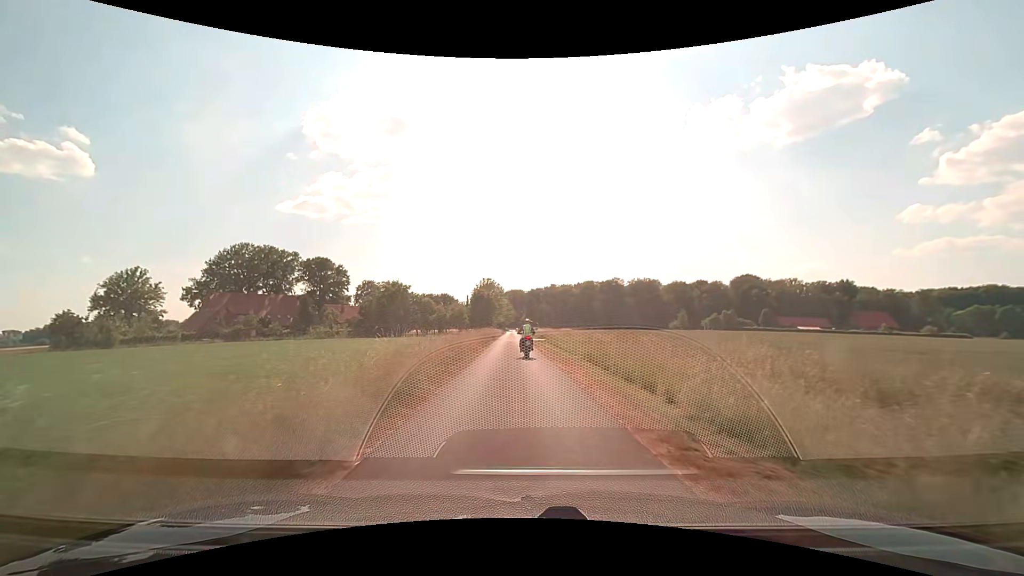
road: unclassified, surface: asphalt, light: Day
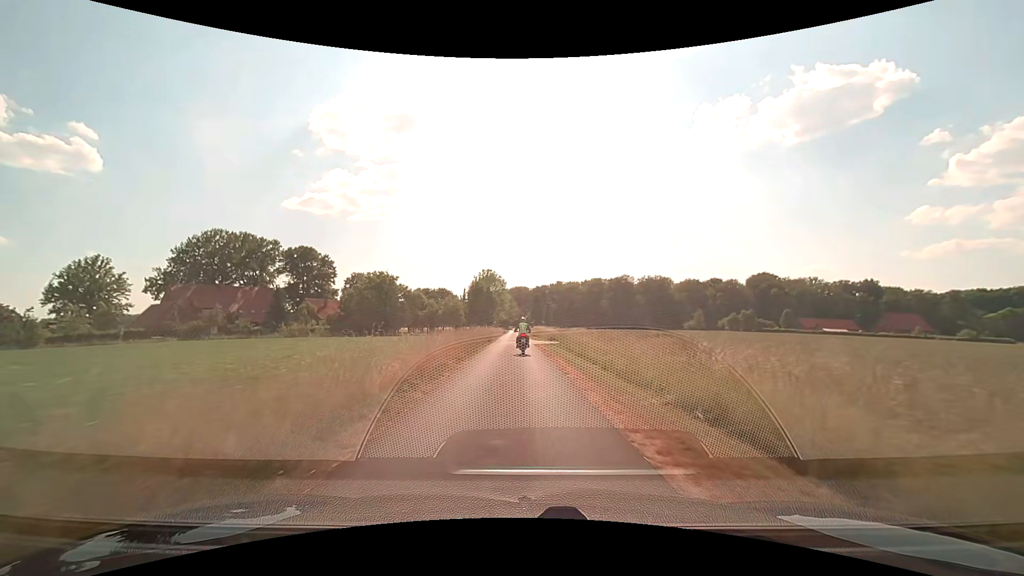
(-0.1, +13.7) m; -1°
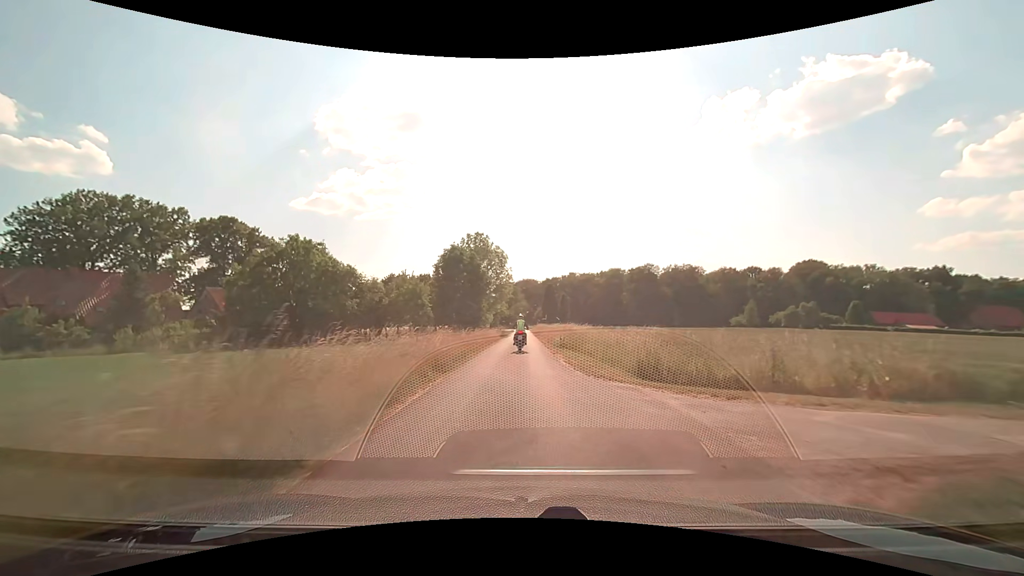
(-0.2, +36.2) m; -1°
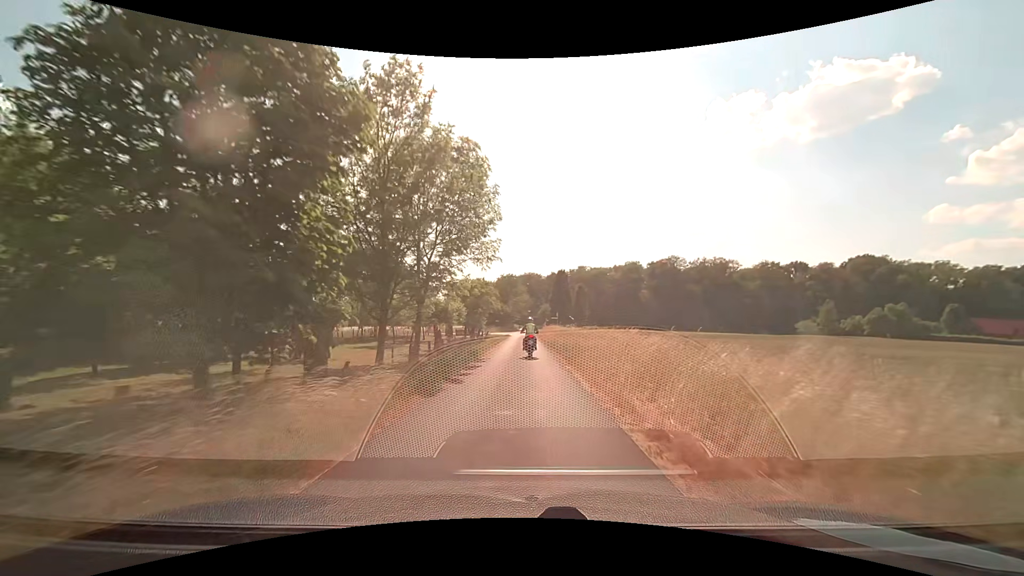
(-0.2, +38.0) m; 0°
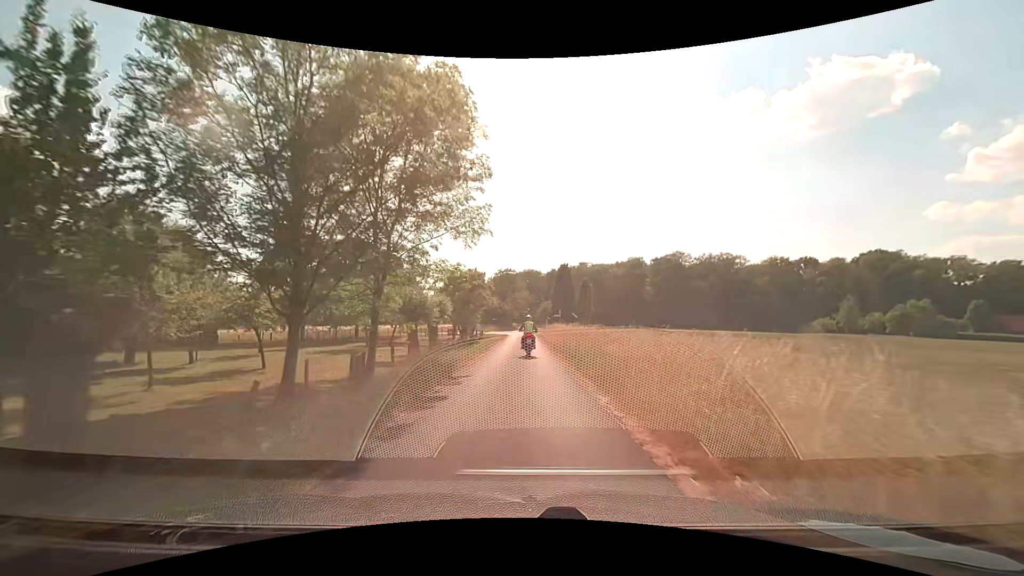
(0.0, +7.6) m; 0°
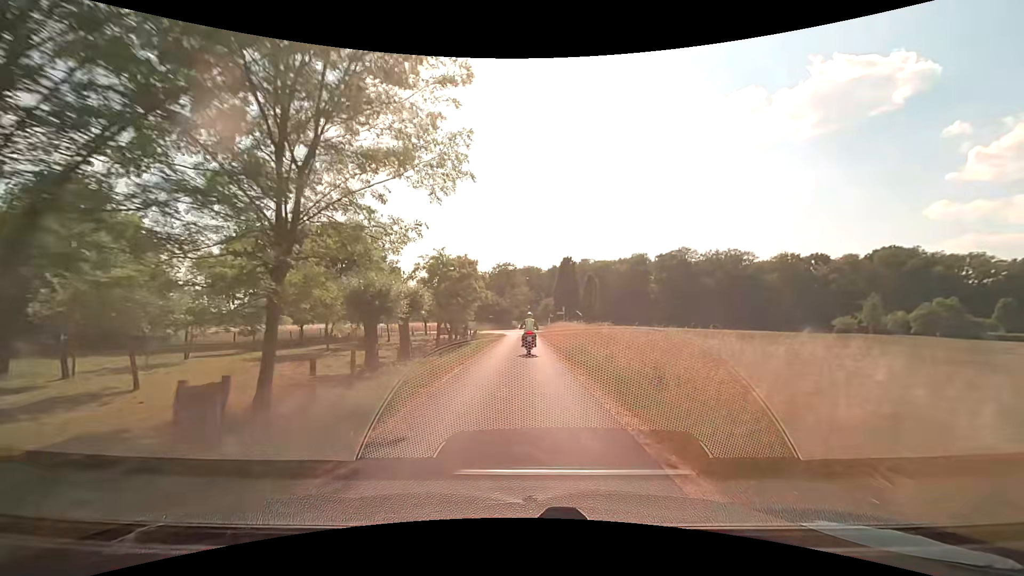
(0.0, +7.4) m; 0°
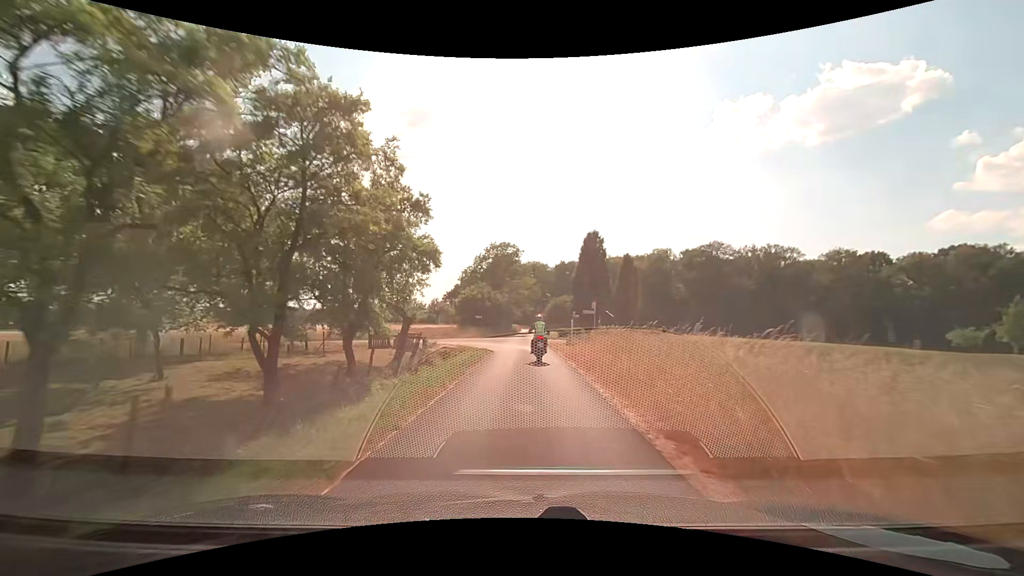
(-0.2, +27.8) m; -1°
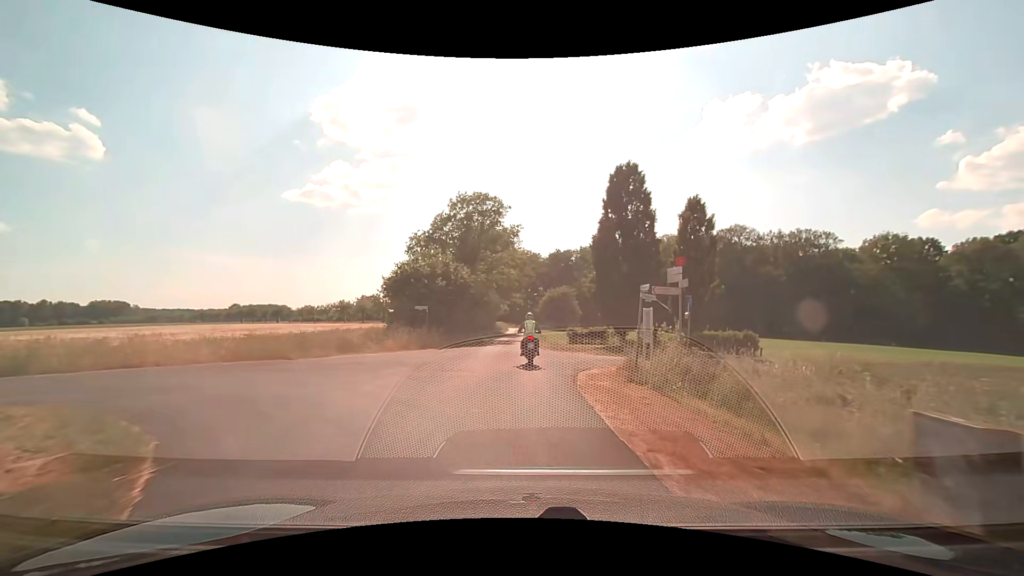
(+0.3, +25.6) m; +1°
(0, +10) (0, +20) (0, +30) (0, +40) (0, +50) (0, +60) (0, +70) (-1, +80) (-1, +90) (0, +100) m
